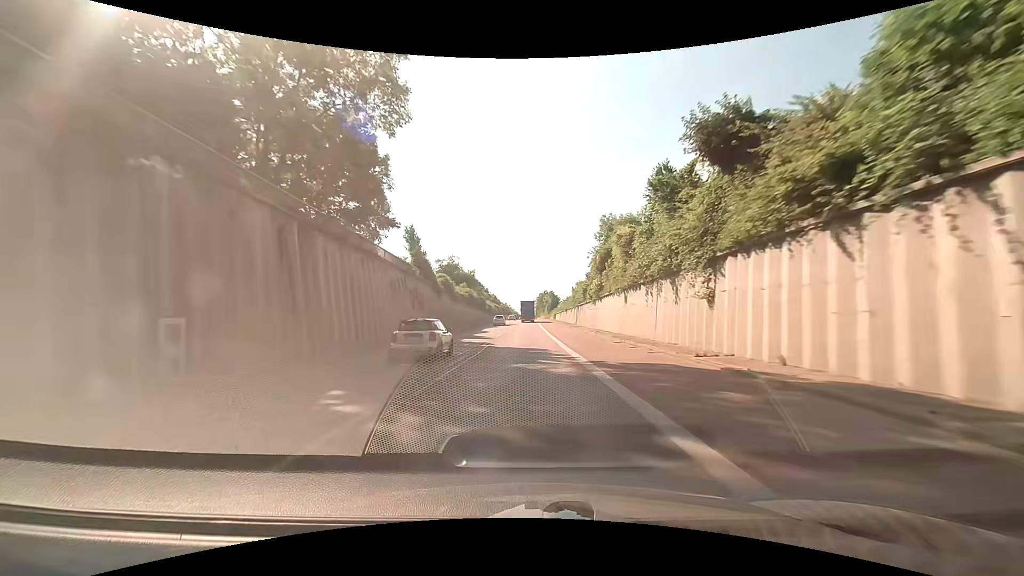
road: trunk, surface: asphalt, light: Day
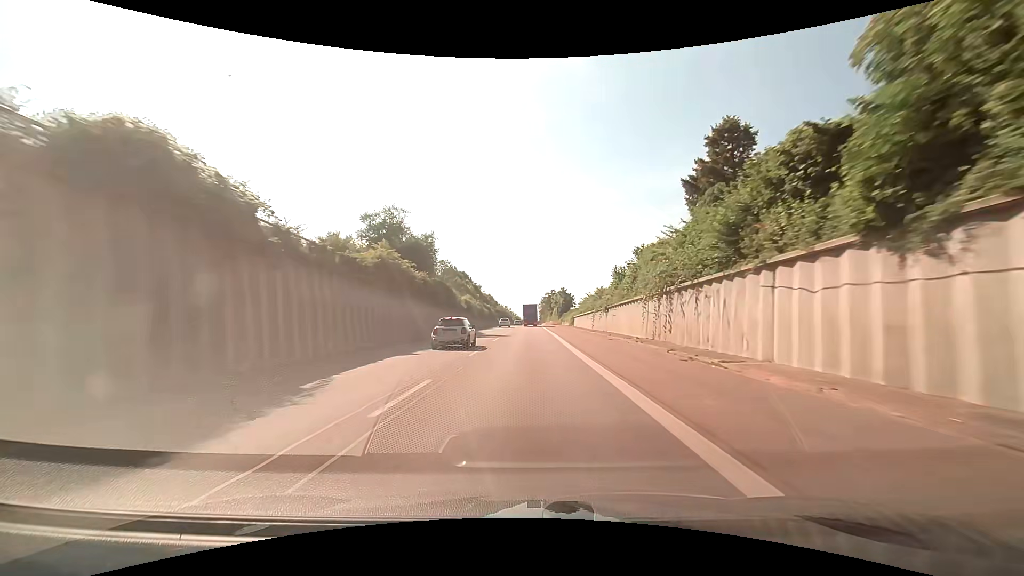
(-0.3, +42.2) m; -1°
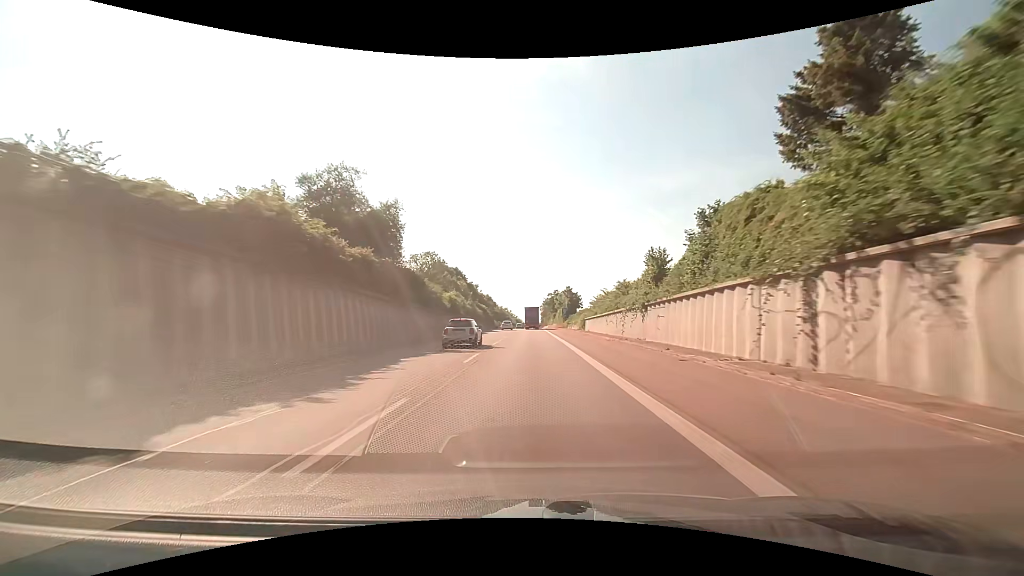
(0.0, +14.0) m; 0°
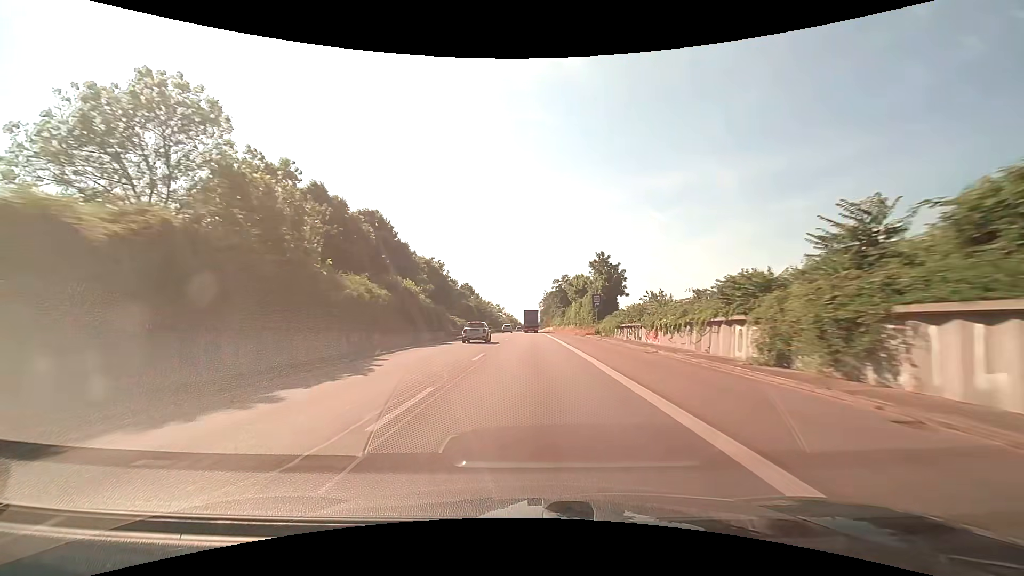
(+0.5, +55.5) m; 0°
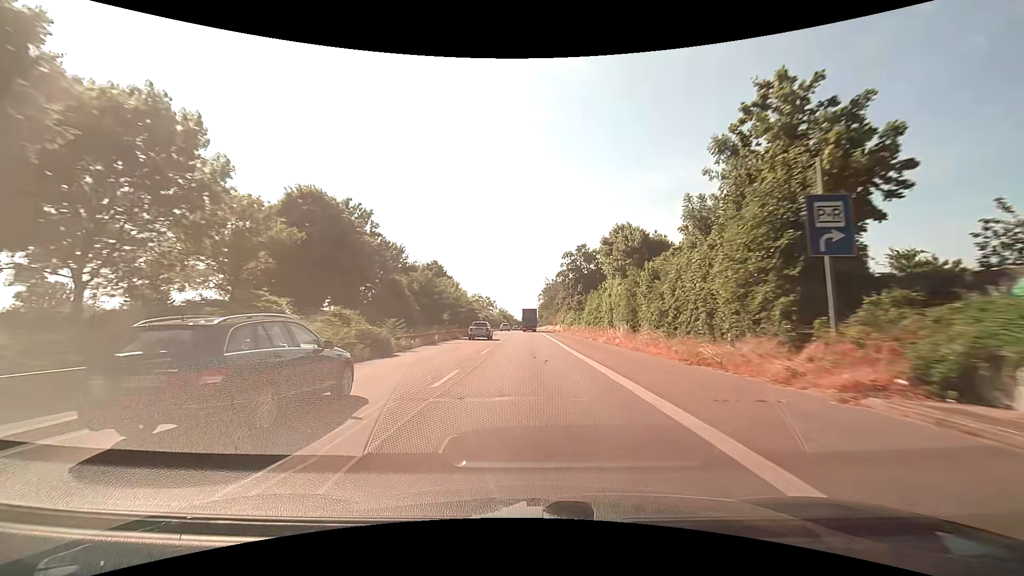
(+0.1, +41.5) m; 0°
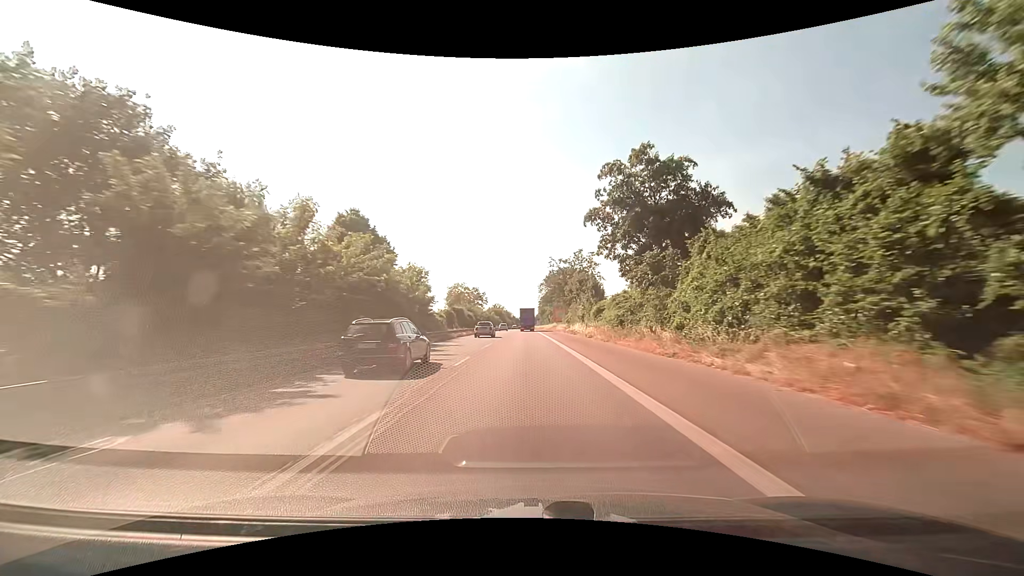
(0.0, +41.3) m; 0°
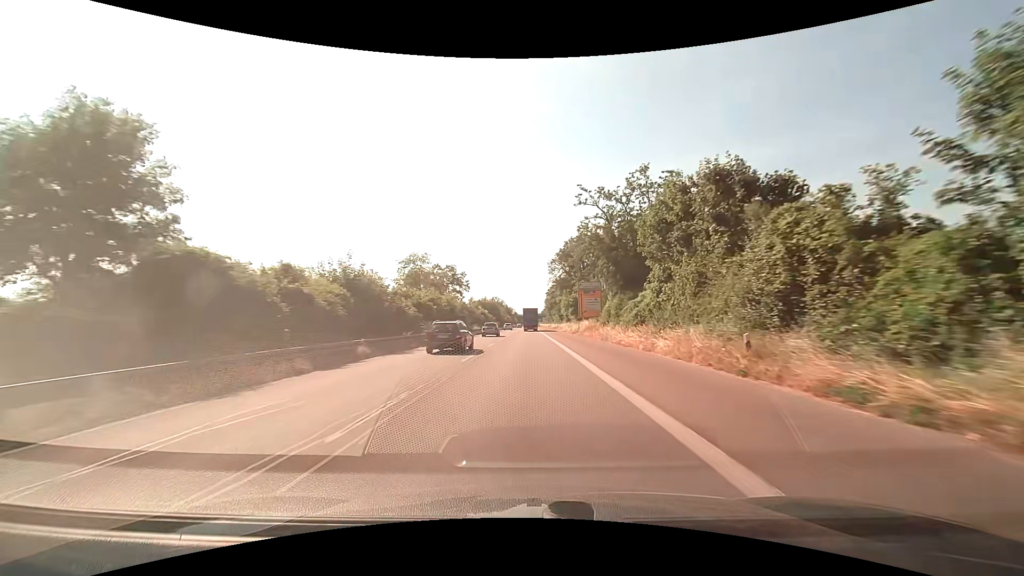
(0.0, +55.2) m; 0°
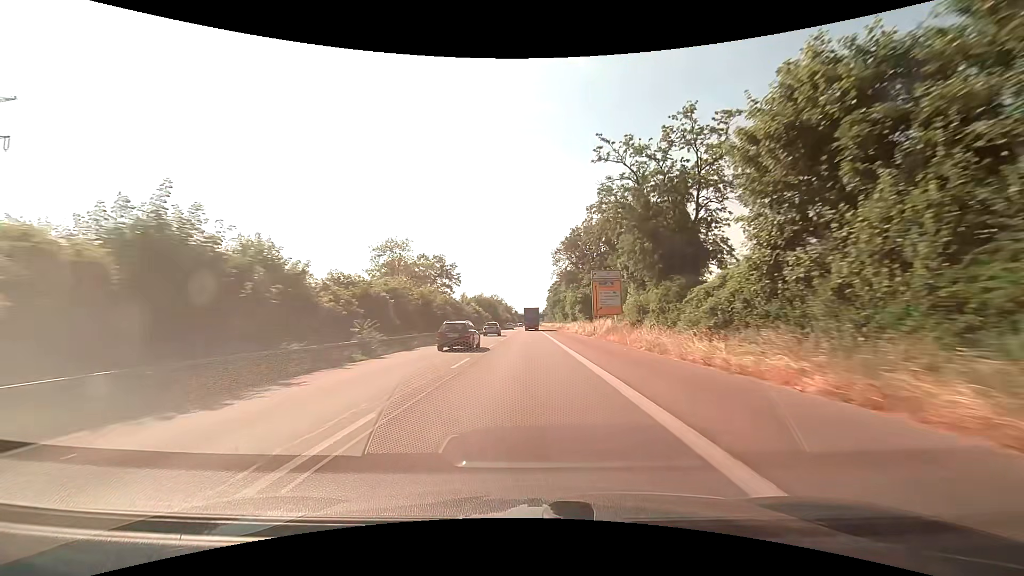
(0.0, +14.0) m; 0°
(0, +10) (0, +20) (0, +30) (0, +40) (0, +50) (0, +60) (-1, +70) (-1, +80) (-1, +90) (-1, +100) m
